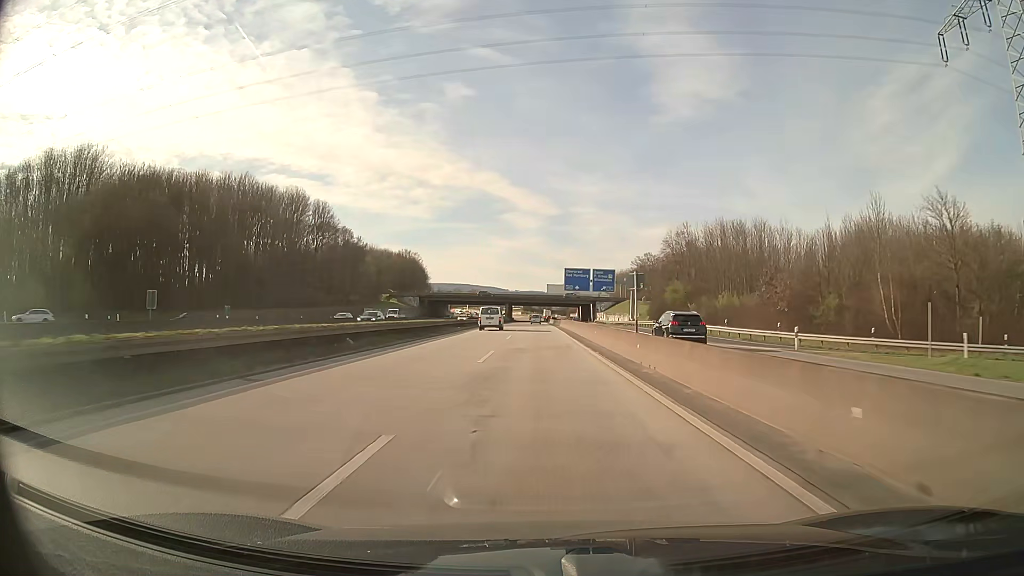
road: motorway_link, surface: asphalt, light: Day
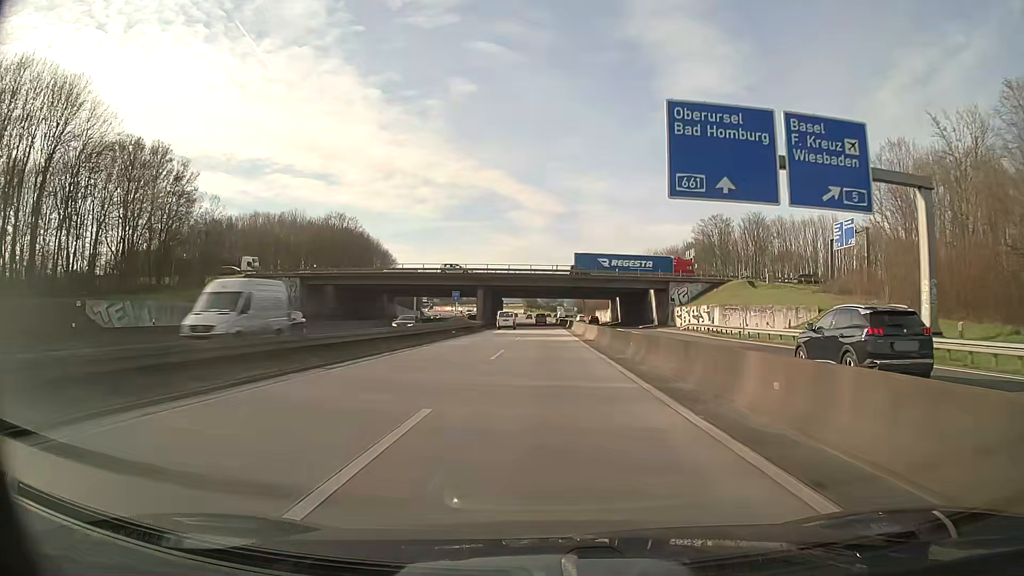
(-0.8, +87.1) m; -1°
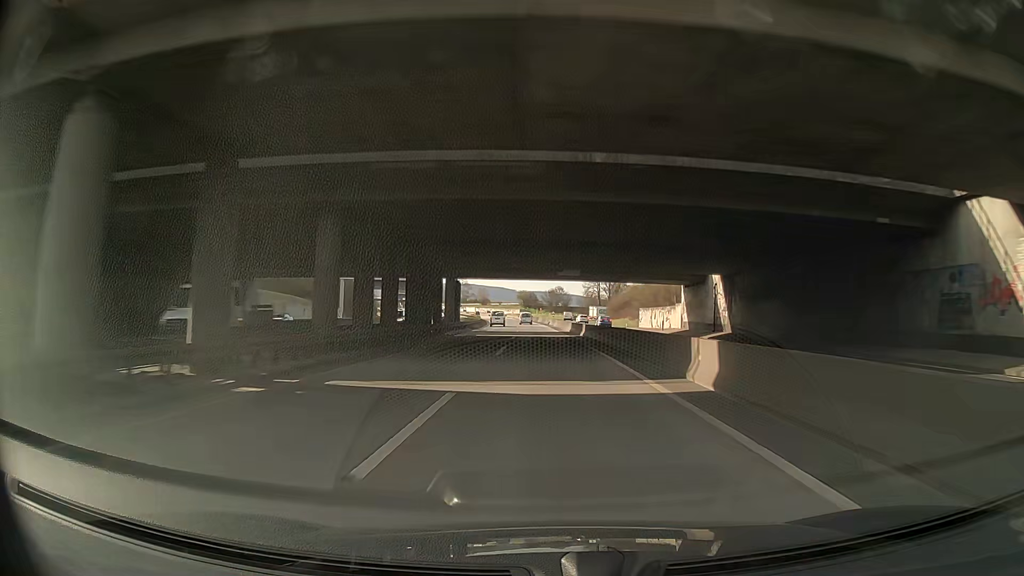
(-0.1, +69.9) m; 0°
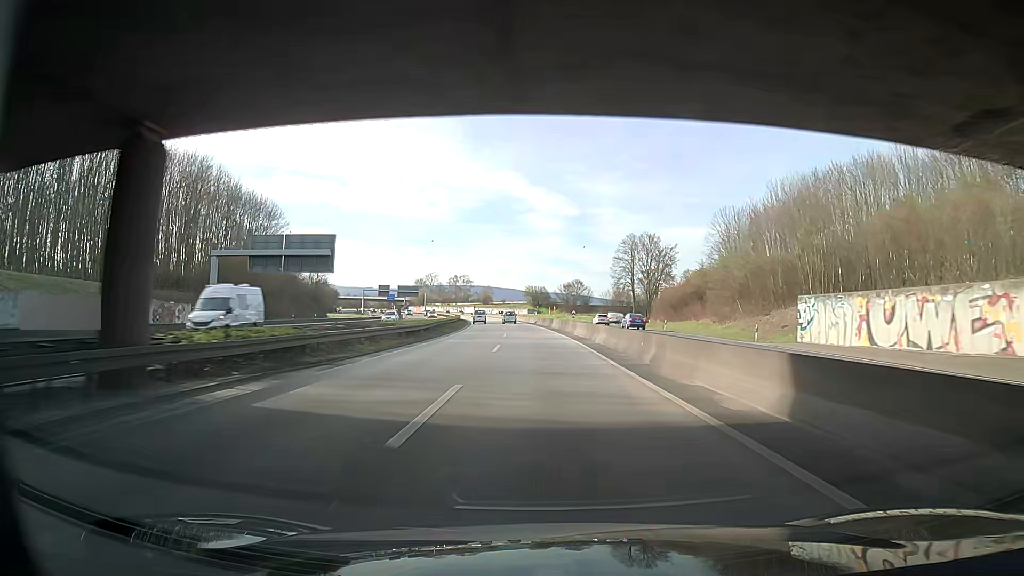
(-0.4, +52.3) m; -2°
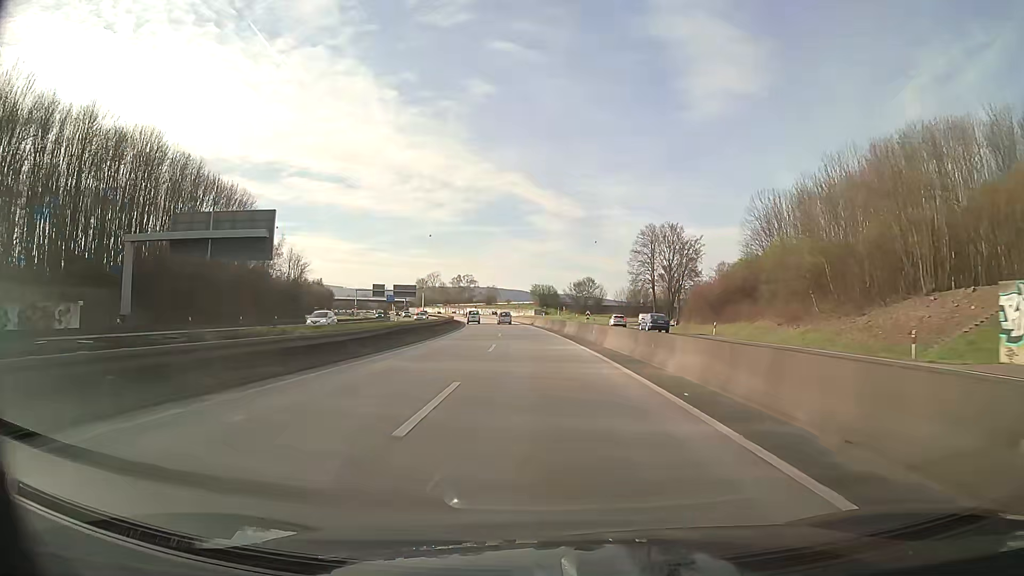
(+0.1, +17.4) m; +1°
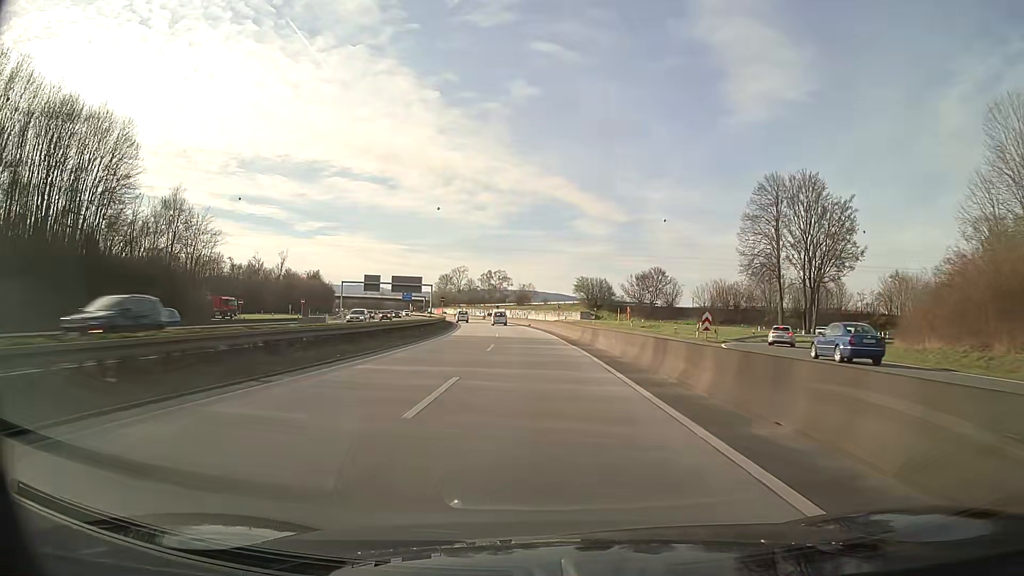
(-2.0, +52.2) m; -4°
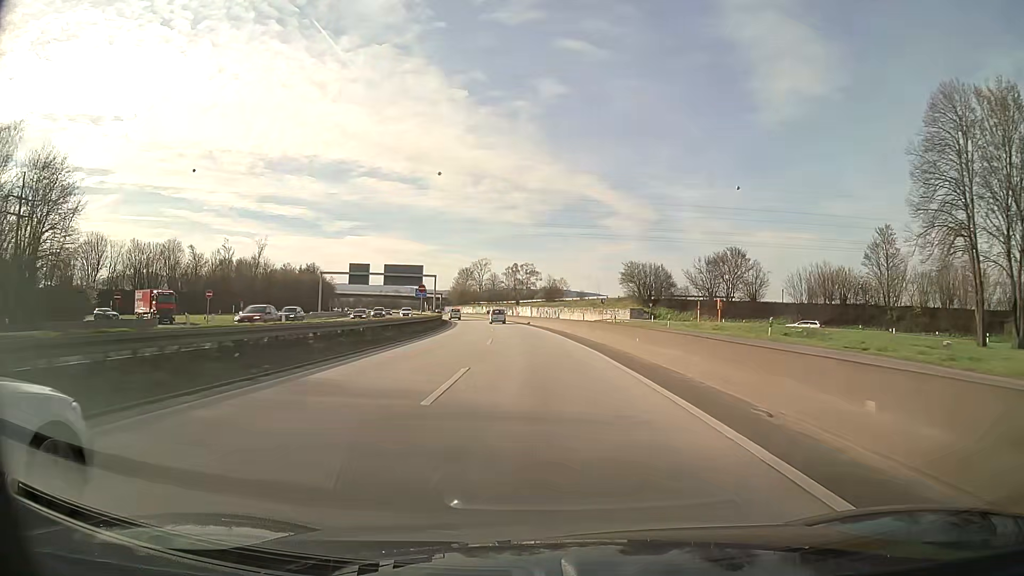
(-0.8, +34.7) m; -3°
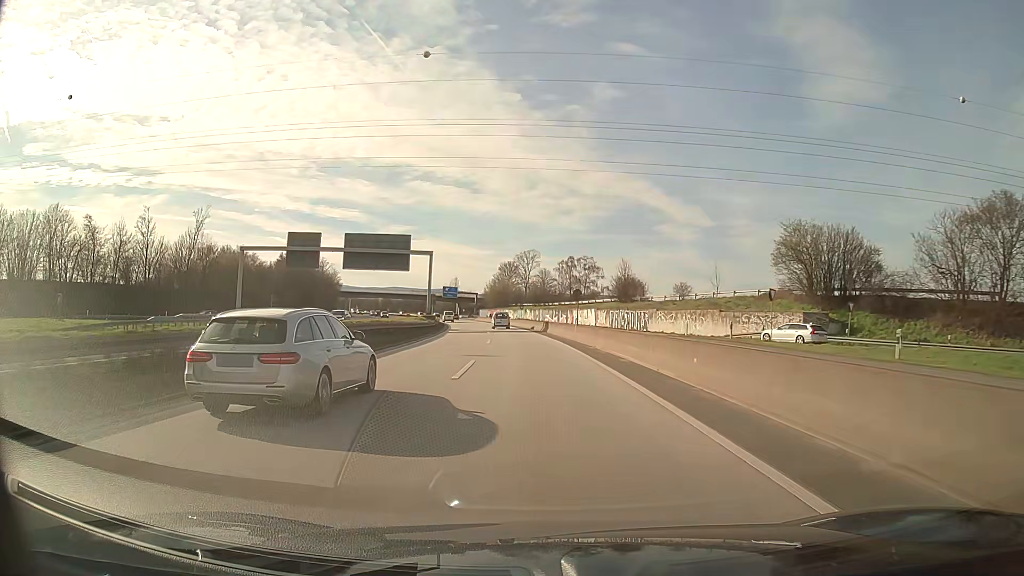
(-2.1, +52.1) m; -5°
(0, +10) (0, +20) (-1, +30) (-1, +40) (-2, +50) (-3, +60) (-4, +70) (-5, +80) (-6, +90) (-8, +100) m
